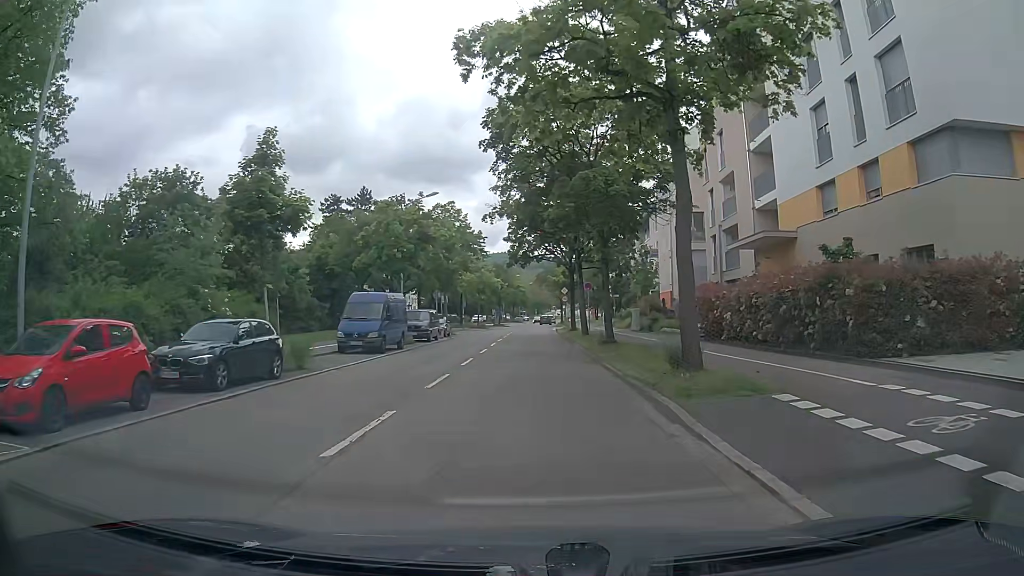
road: tertiary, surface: asphalt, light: Day
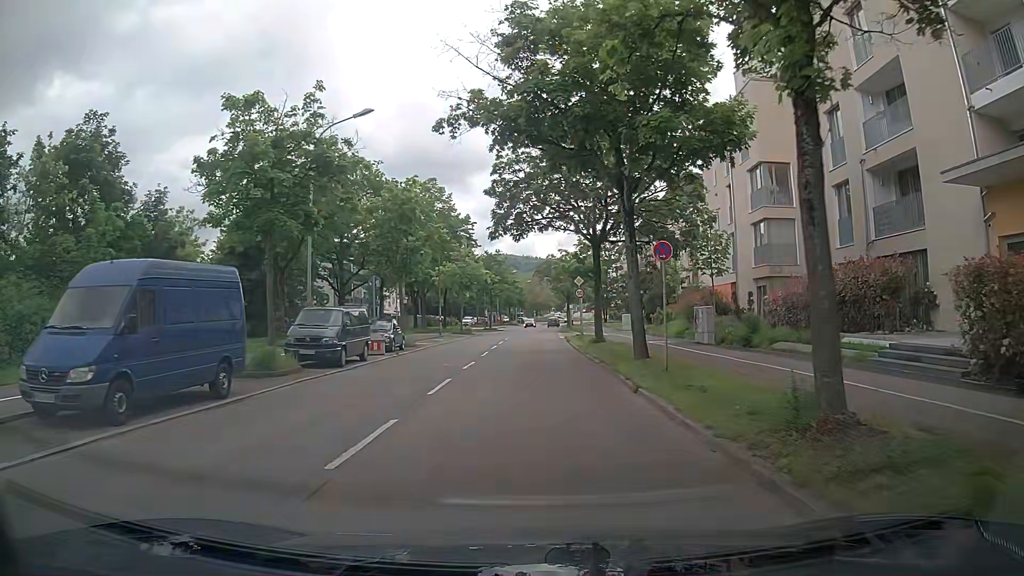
(+0.1, +18.3) m; +1°
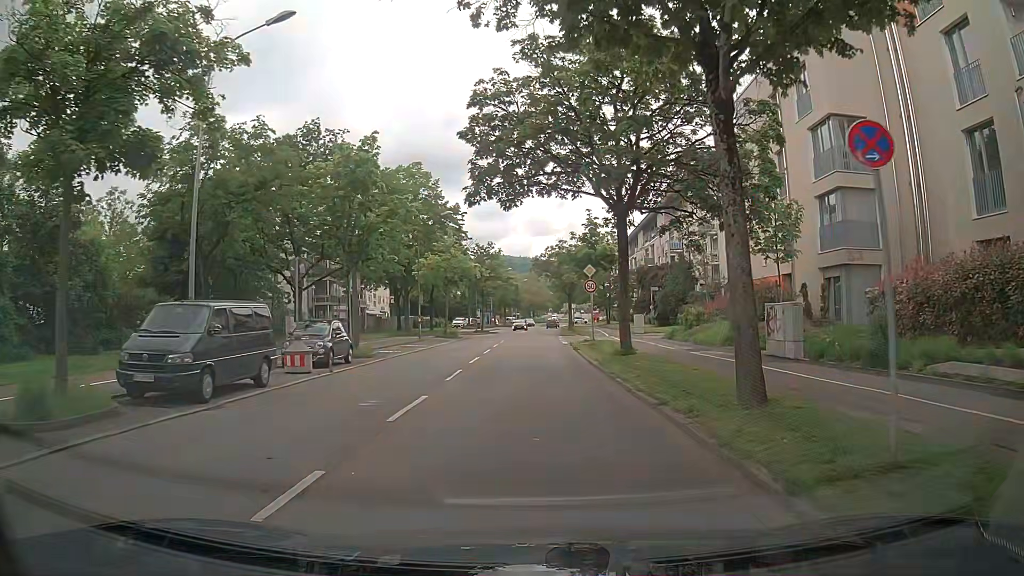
(-0.1, +9.1) m; 0°
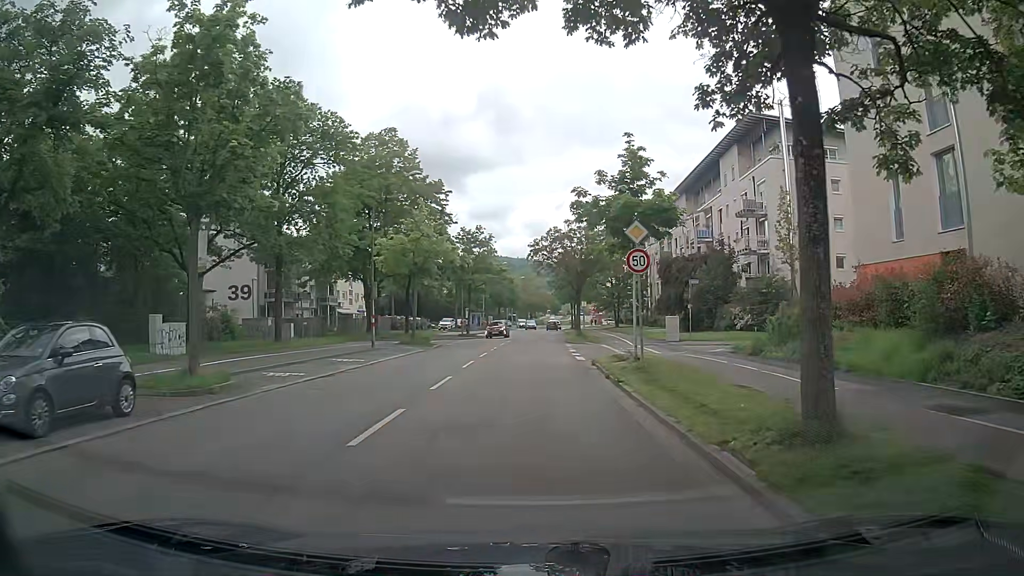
(0.0, +13.7) m; +1°
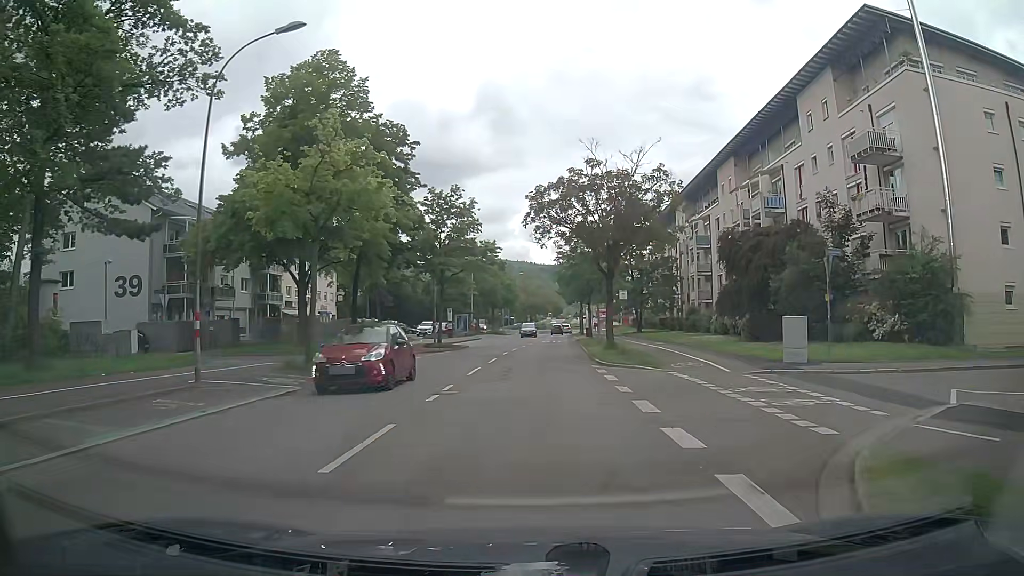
(-0.5, +19.3) m; -2°
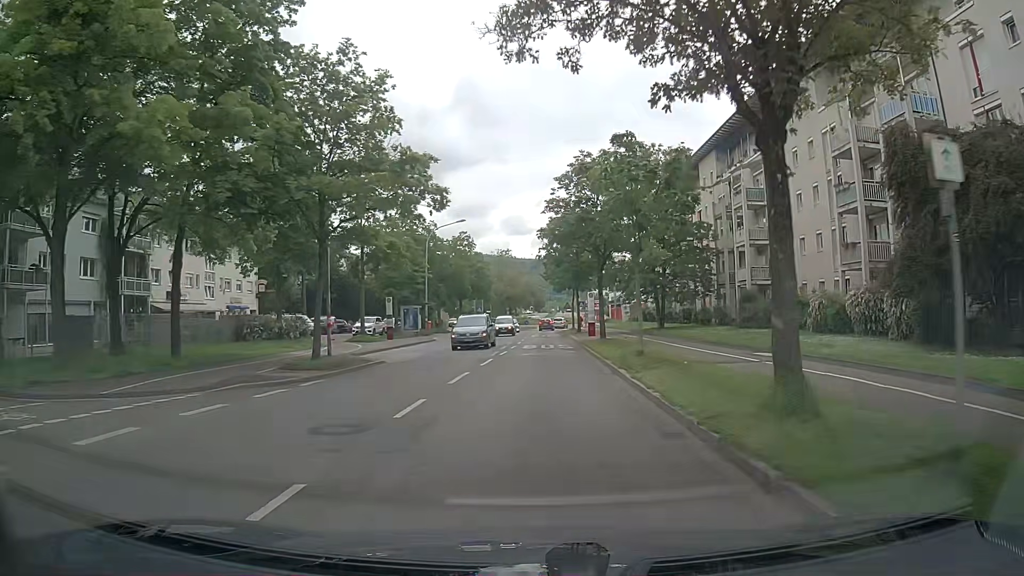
(+0.7, +21.9) m; +3°
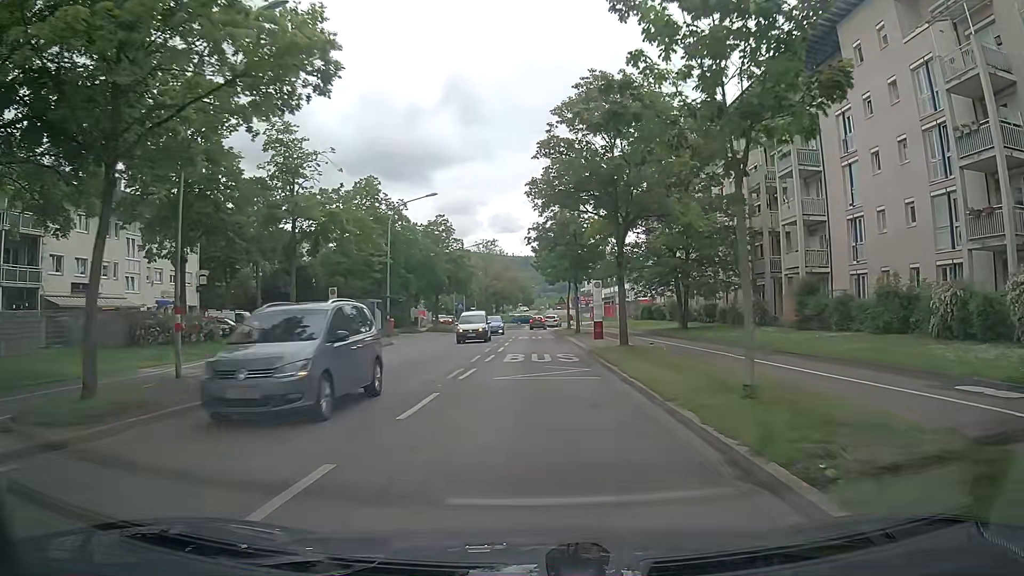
(0.0, +11.3) m; +1°
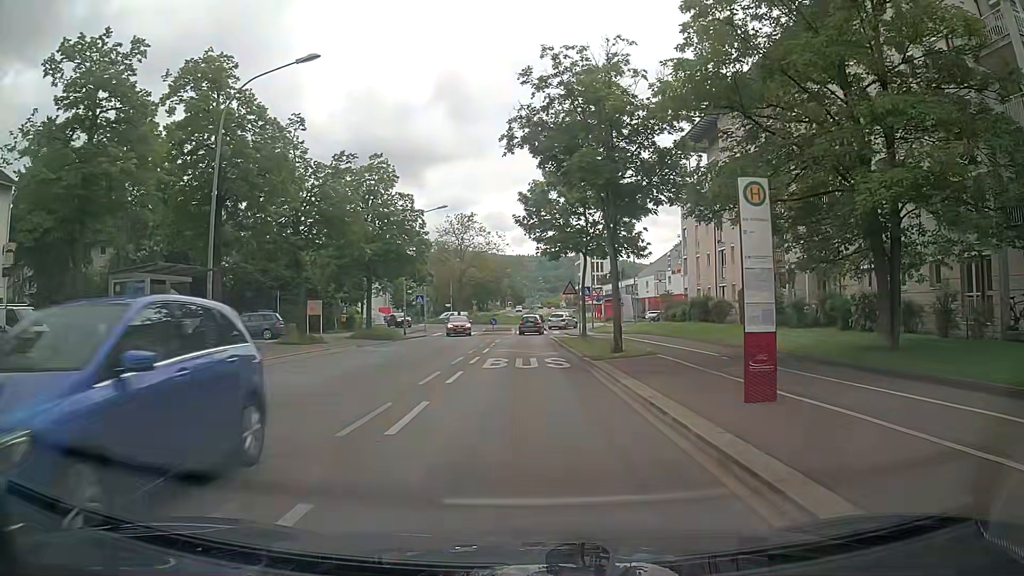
(+0.3, +25.4) m; +3°
(0, +10) (-1, +20) (-1, +30) (-2, +40) (-2, +50) (-2, +60) (+2, +69) (+9, +77) (+10, +86) (+5, +95) m
